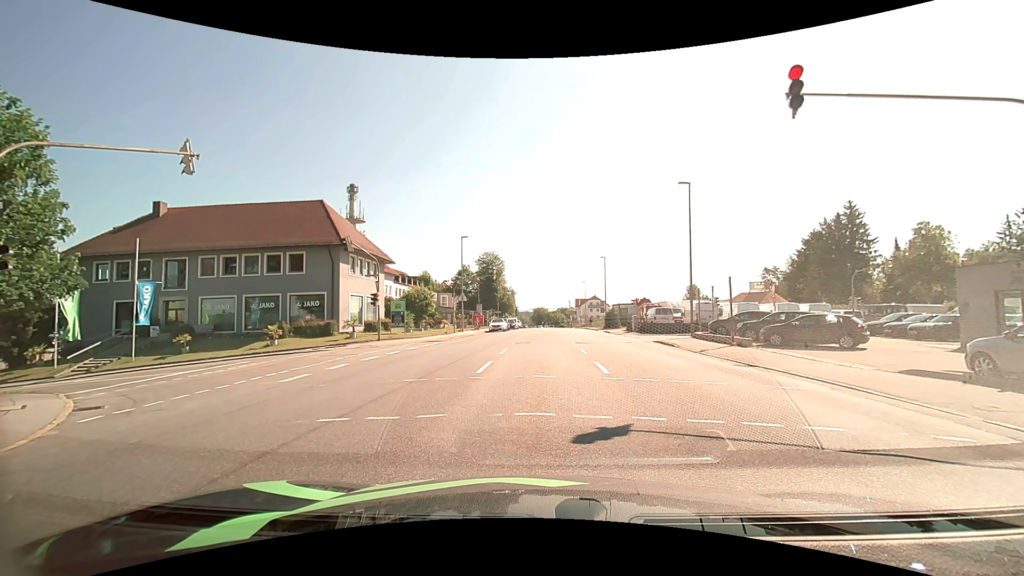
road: tertiary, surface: asphalt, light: Day
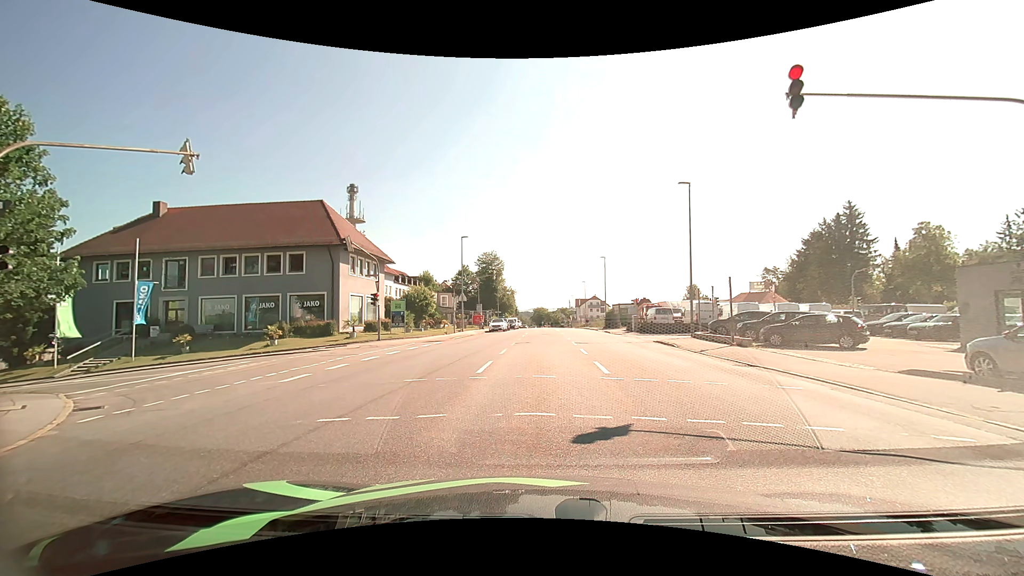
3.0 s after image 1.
(0.0, 0.0) m; 0°
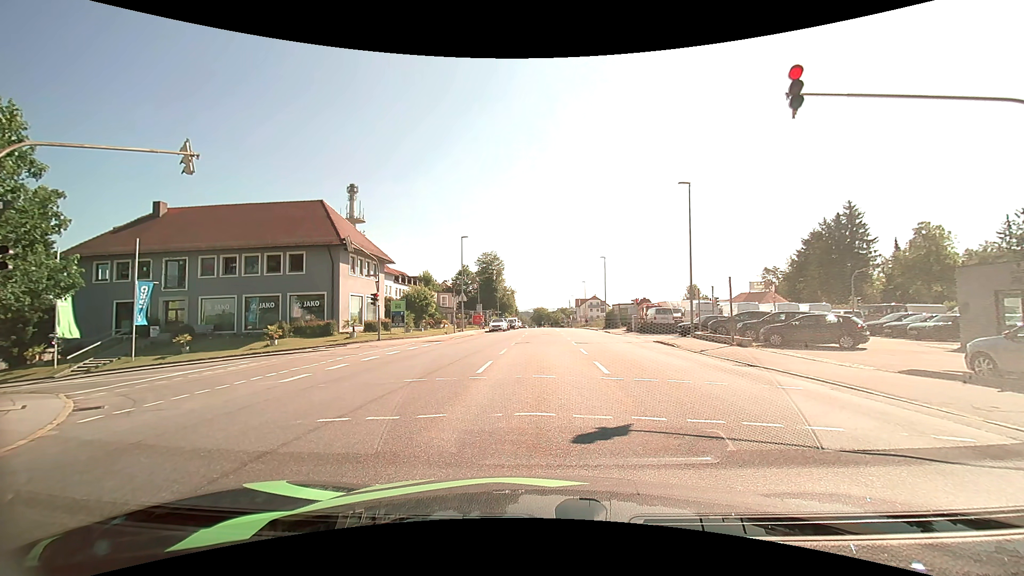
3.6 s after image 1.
(0.0, 0.0) m; 0°
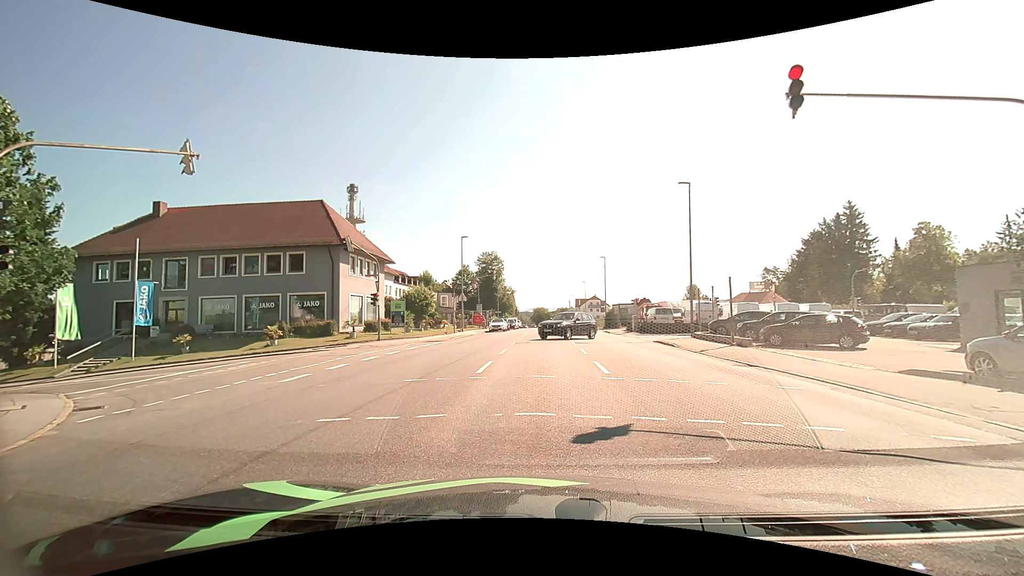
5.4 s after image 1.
(0.0, 0.0) m; 0°
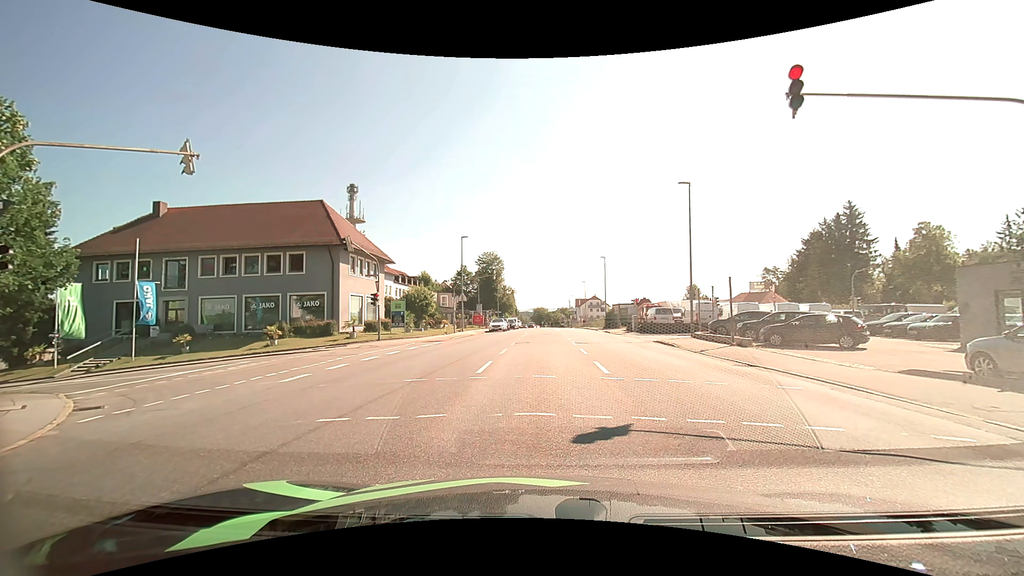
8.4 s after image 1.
(0.0, 0.0) m; 0°
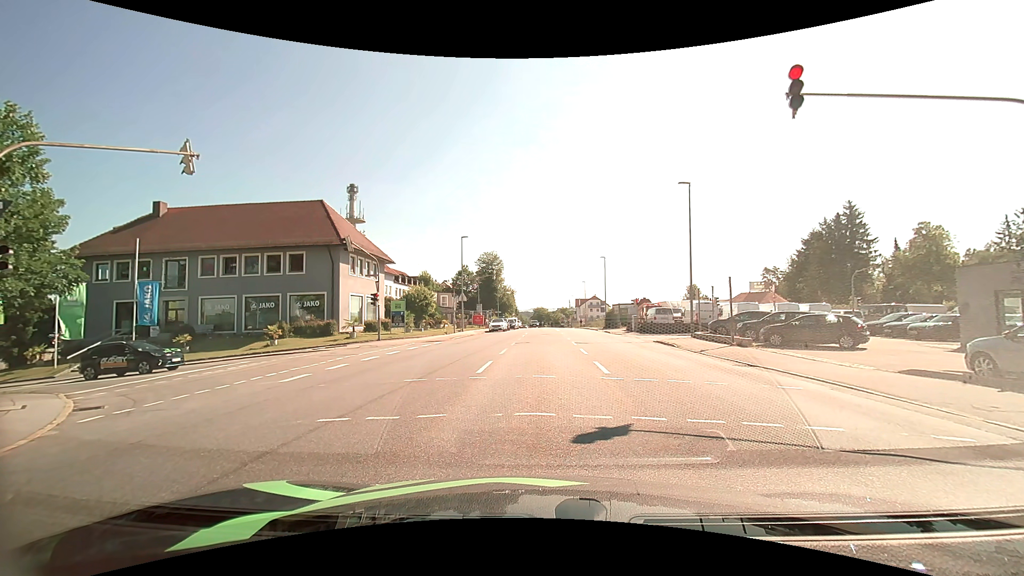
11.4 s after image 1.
(0.0, 0.0) m; 0°
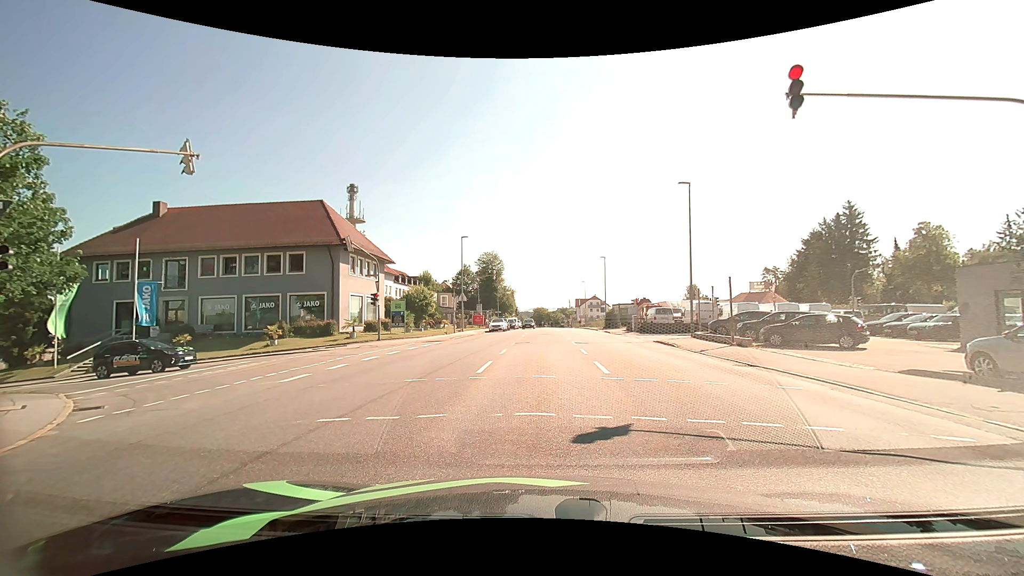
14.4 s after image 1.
(0.0, 0.0) m; 0°
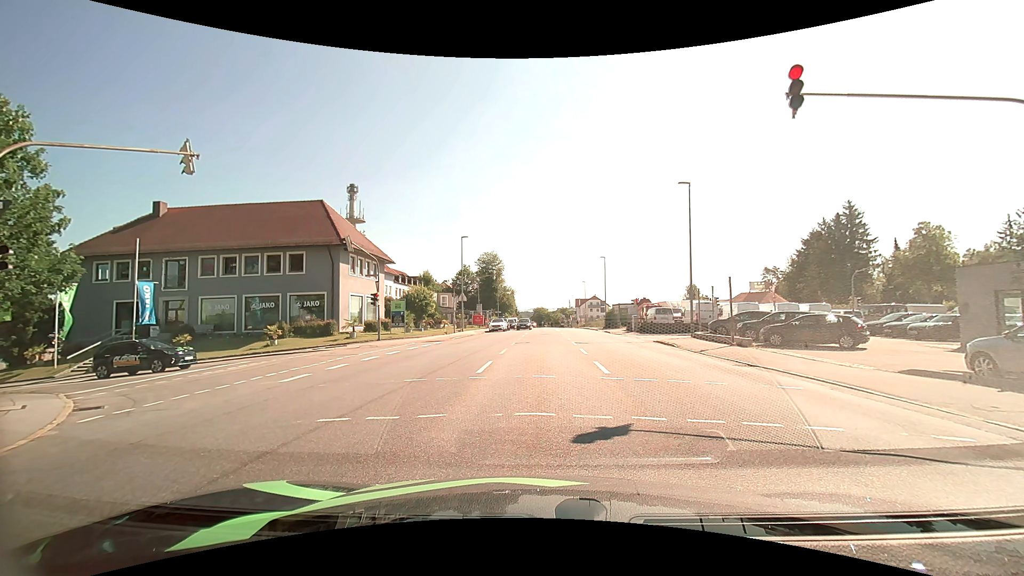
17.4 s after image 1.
(0.0, 0.0) m; 0°
